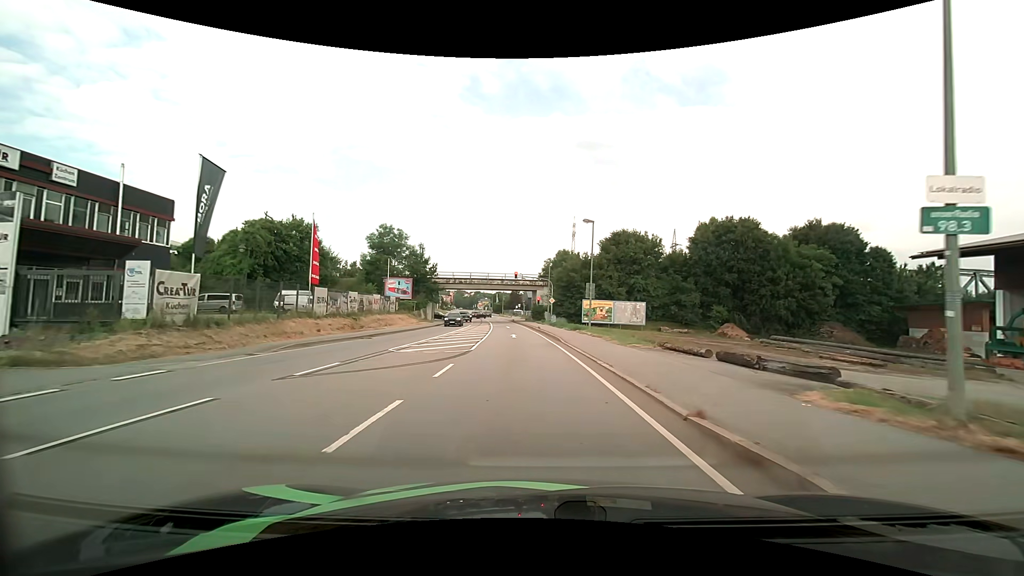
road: primary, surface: asphalt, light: Day
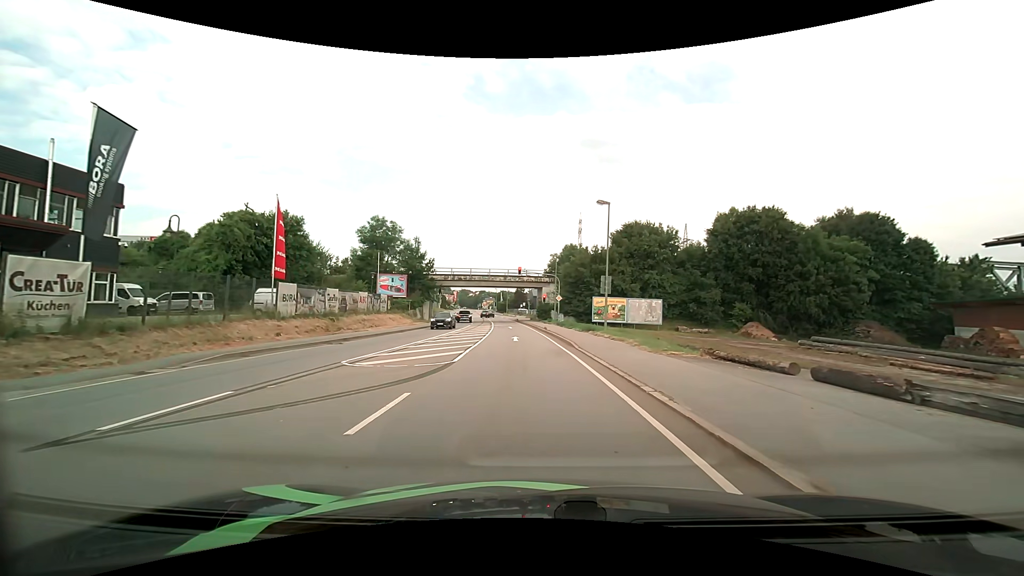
(0.0, +5.3) m; 0°
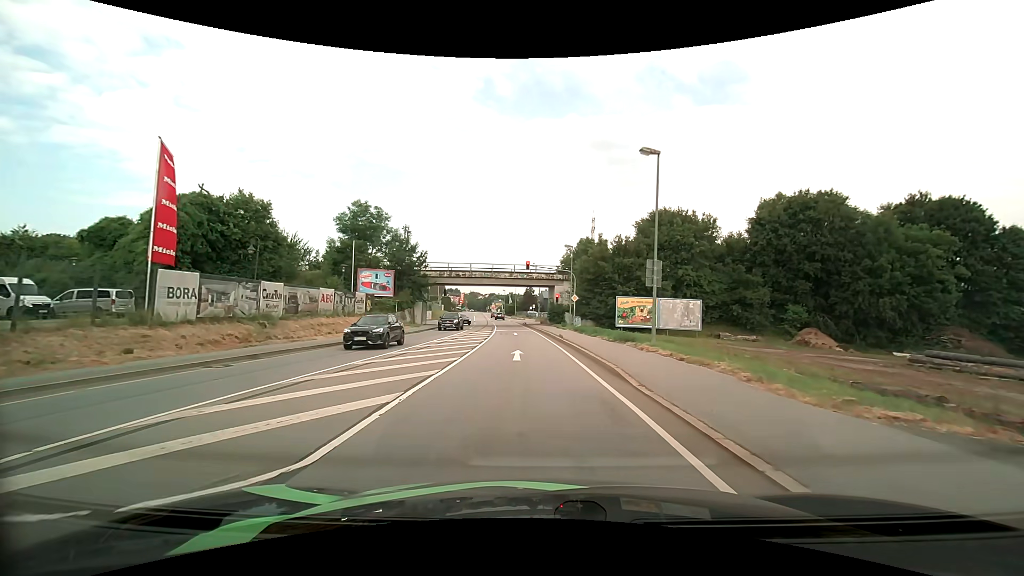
(-0.1, +9.8) m; -1°
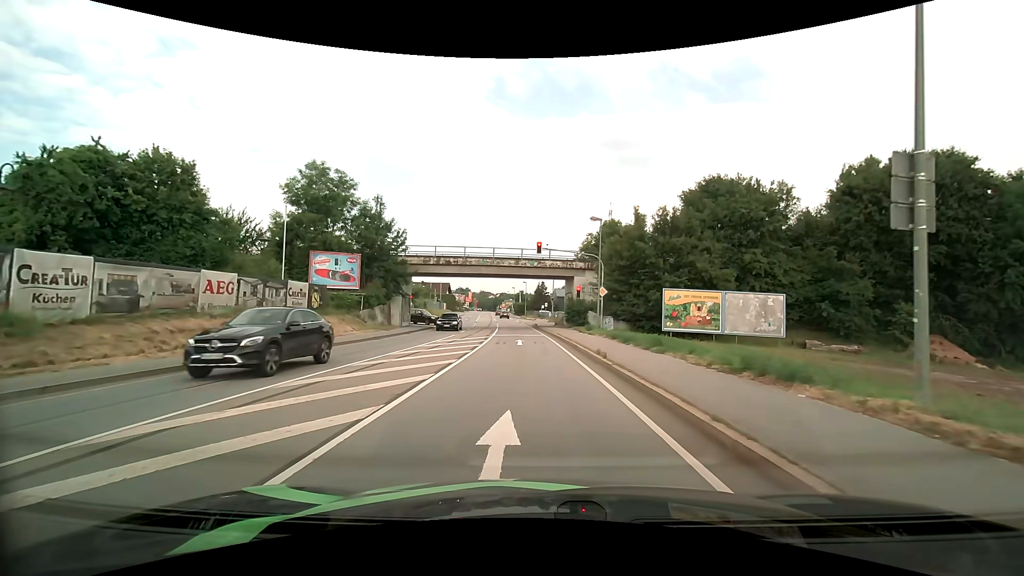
(-0.2, +13.0) m; -1°
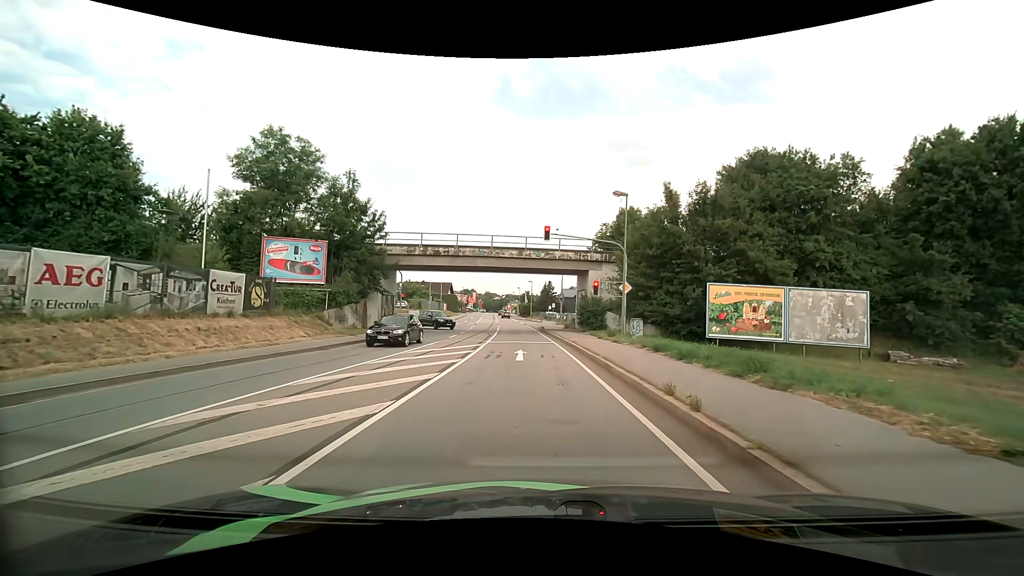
(-0.1, +7.3) m; -1°
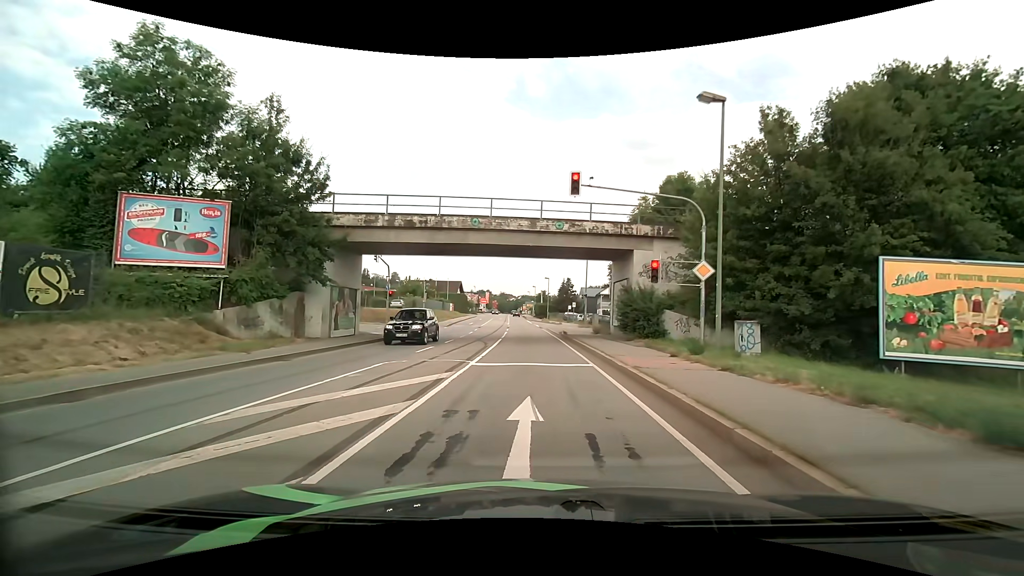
(-0.2, +11.5) m; -1°
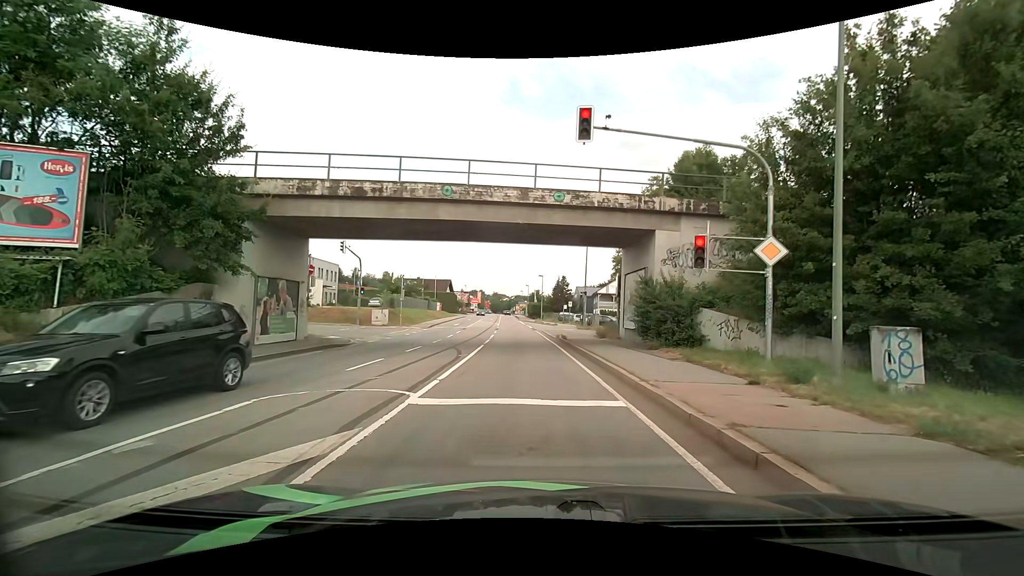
(0.0, +5.9) m; 0°
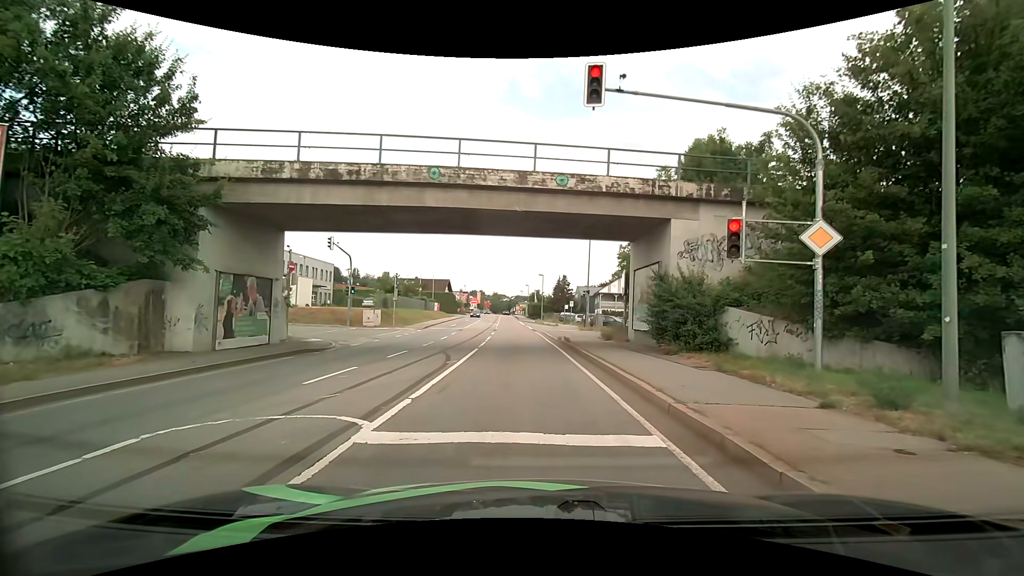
(0.0, +2.2) m; +1°
(0, +10) (-1, +20) (-1, +30) (-2, +40) (-3, +50) (-3, +60) (-4, +70) (-5, +80) (-6, +90) (-7, +100) m
